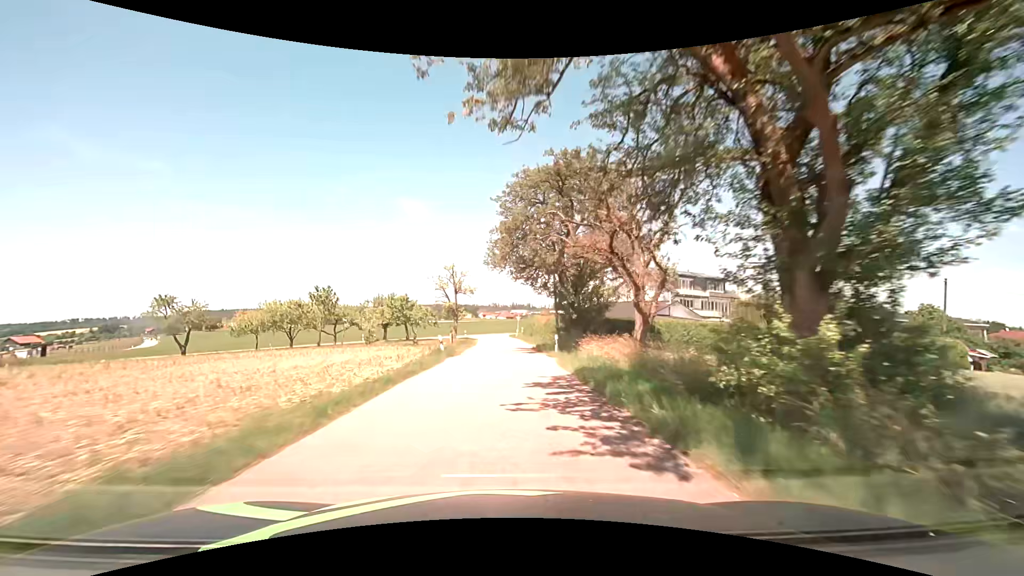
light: Day
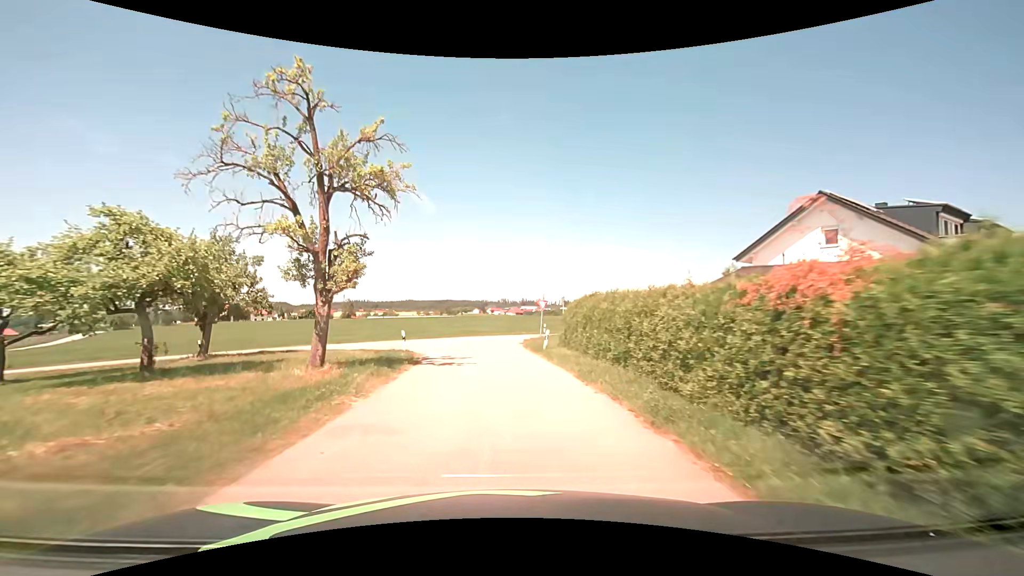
(0.0, +40.7) m; -1°
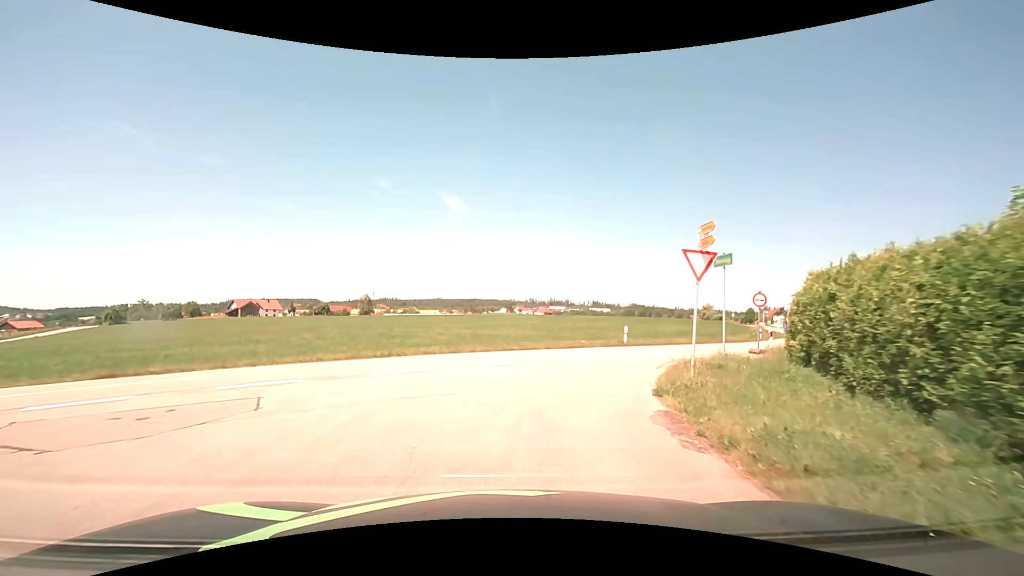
(-0.9, +24.7) m; -4°
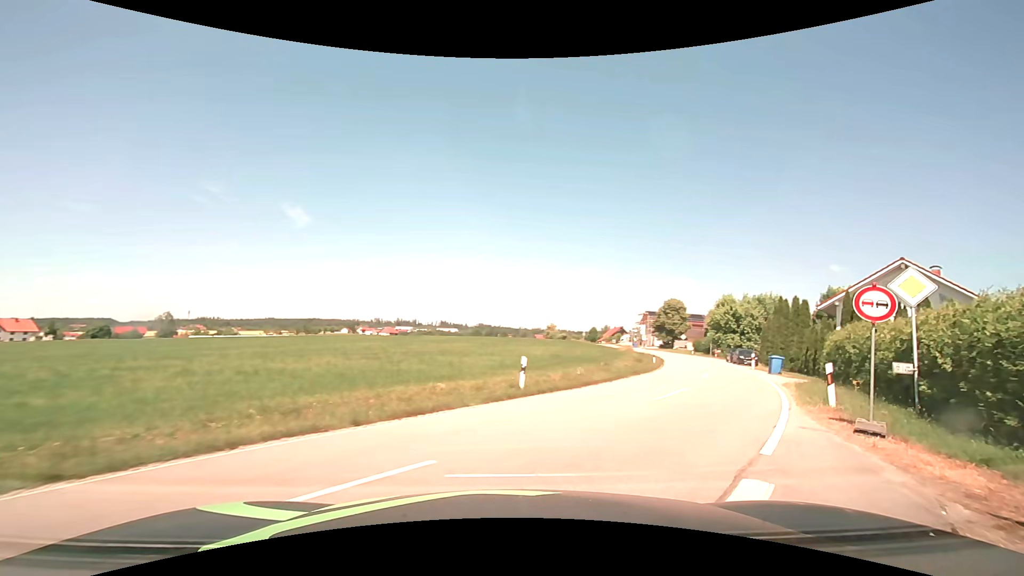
(+1.3, +13.4) m; +18°
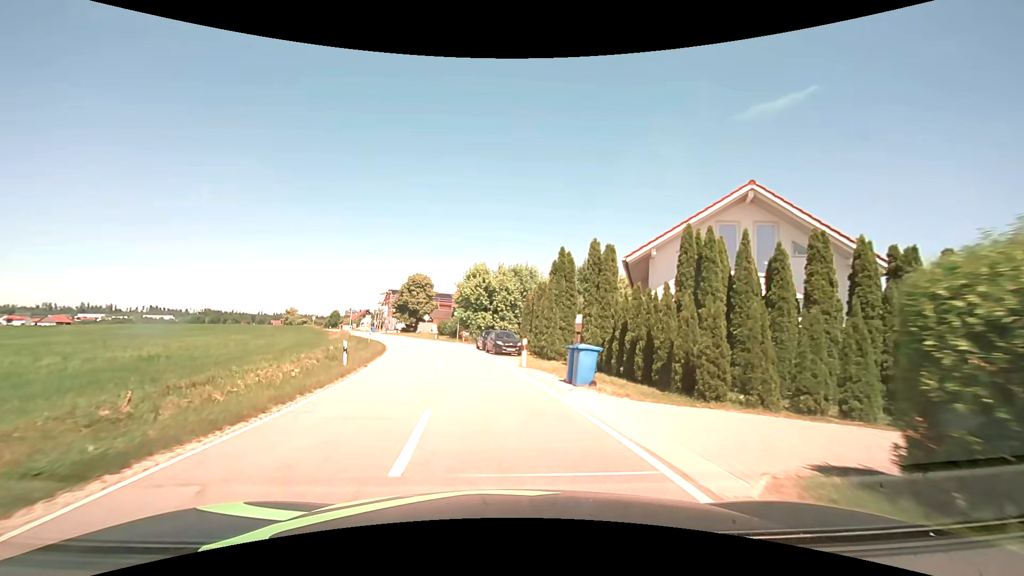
(+7.0, +19.1) m; +27°
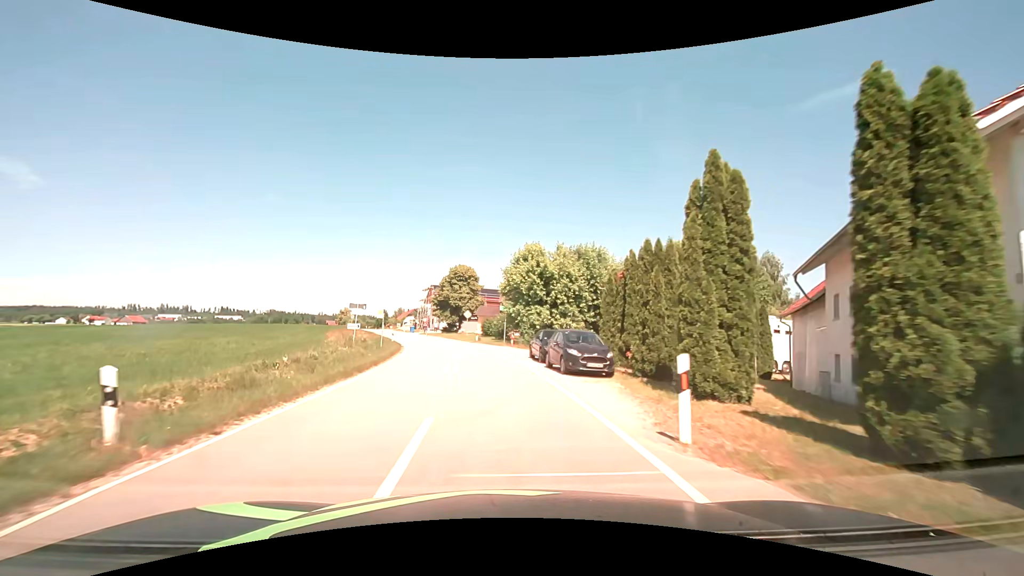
(-0.7, +13.7) m; -6°
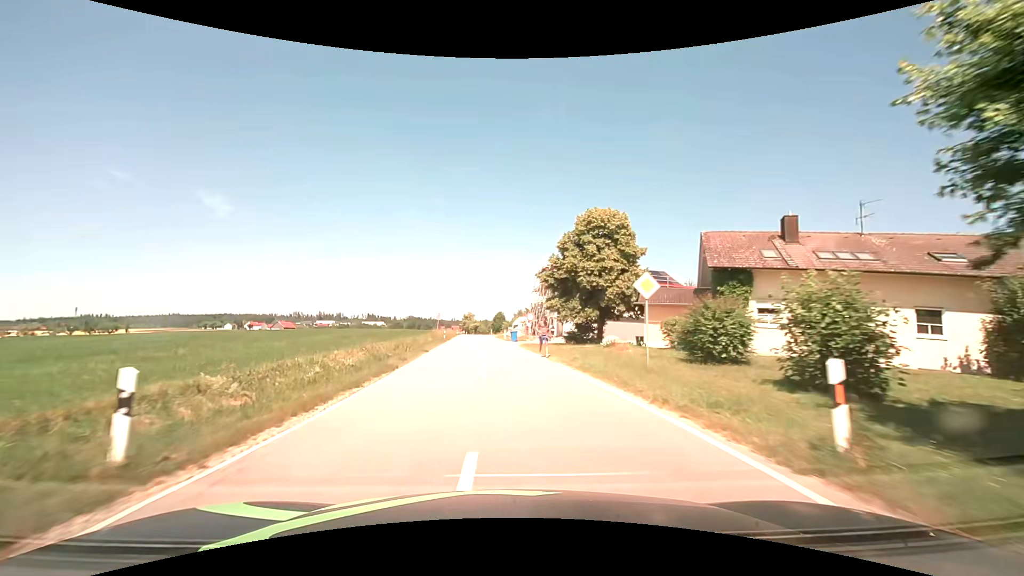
(-4.1, +38.6) m; -14°
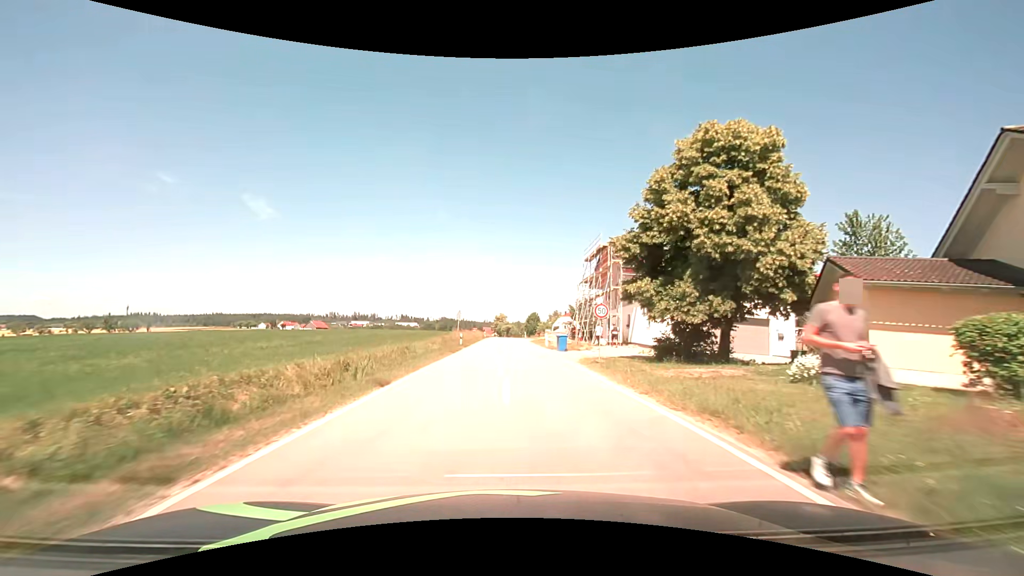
(-0.7, +16.5) m; -4°
(0, +10) (0, +20) (0, +30) (0, +40) (0, +50) (+1, +60) (+1, +70) (+1, +80) (+1, +90) (+1, +100) m
